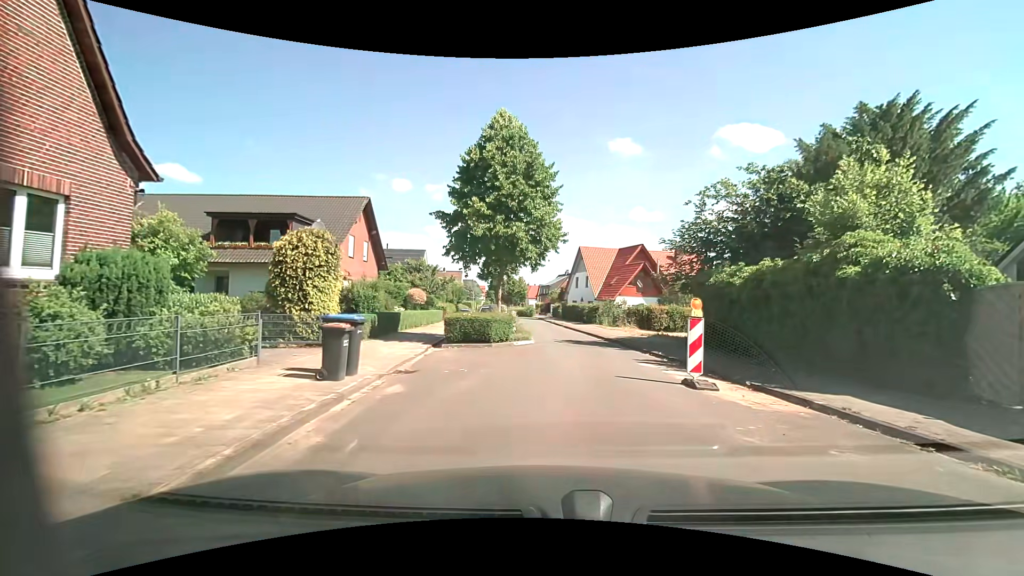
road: unclassified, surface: asphalt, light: Day
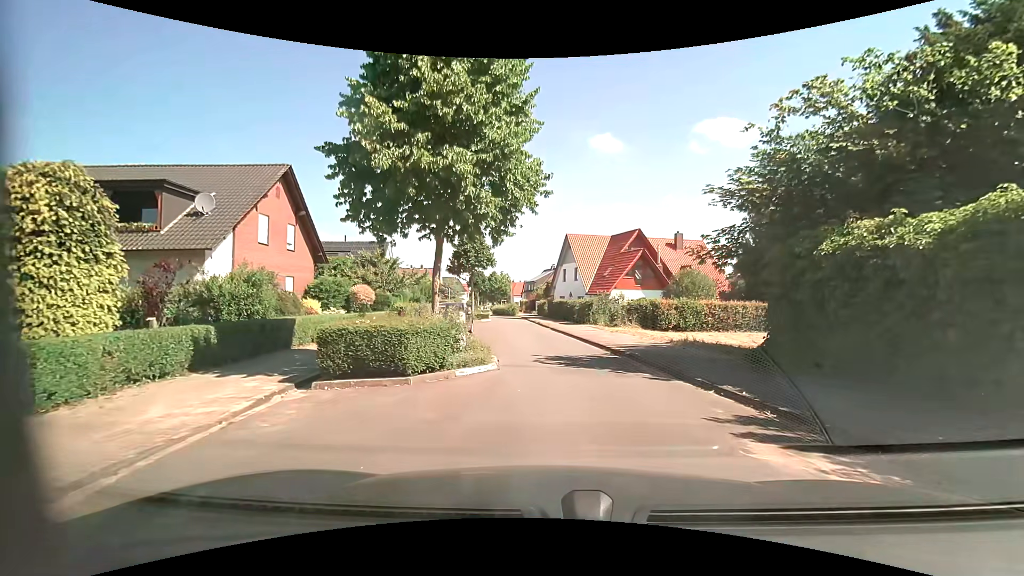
(+0.4, +8.0) m; +3°
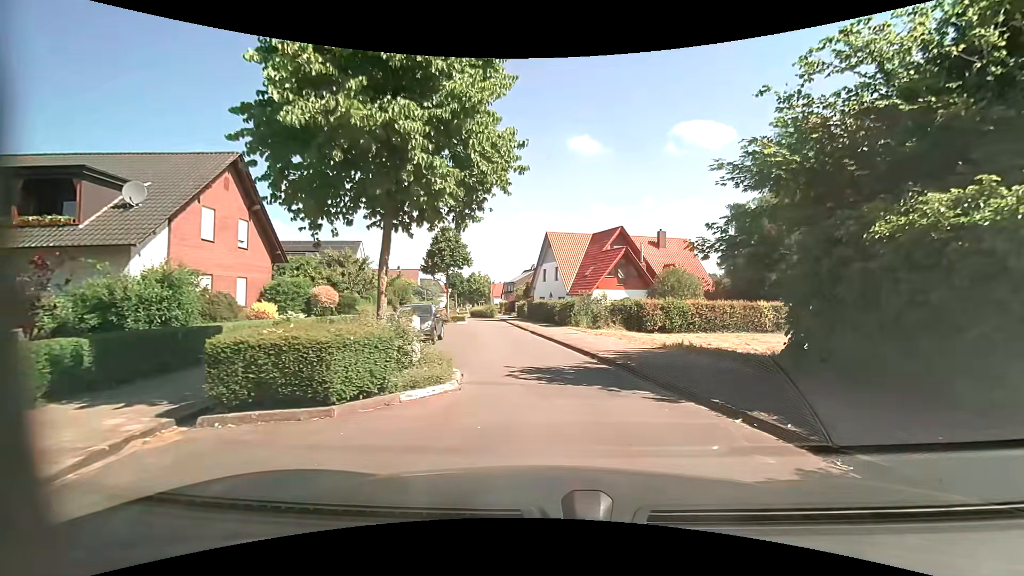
(0.0, +2.2) m; +2°
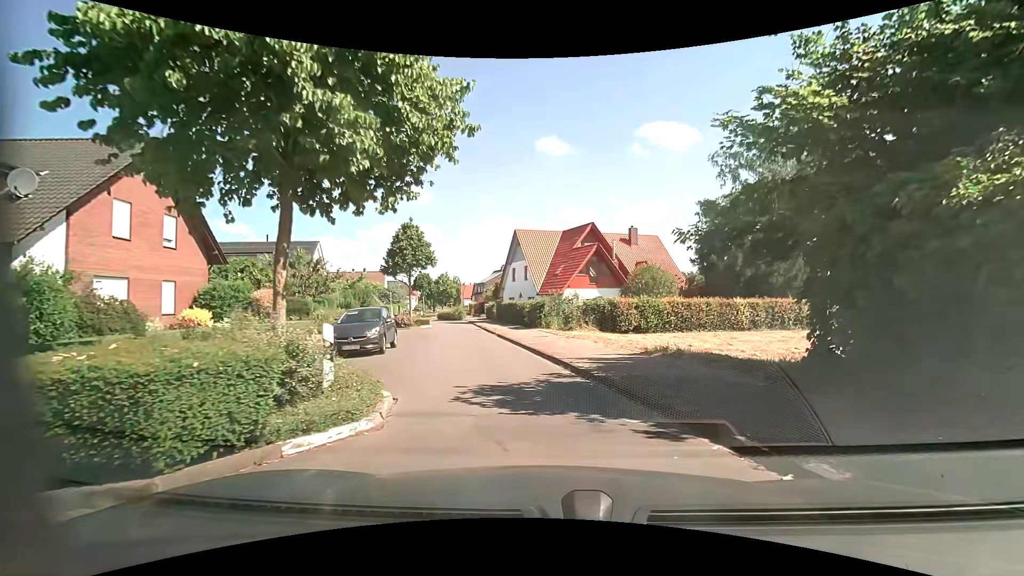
(+0.1, +2.2) m; +4°
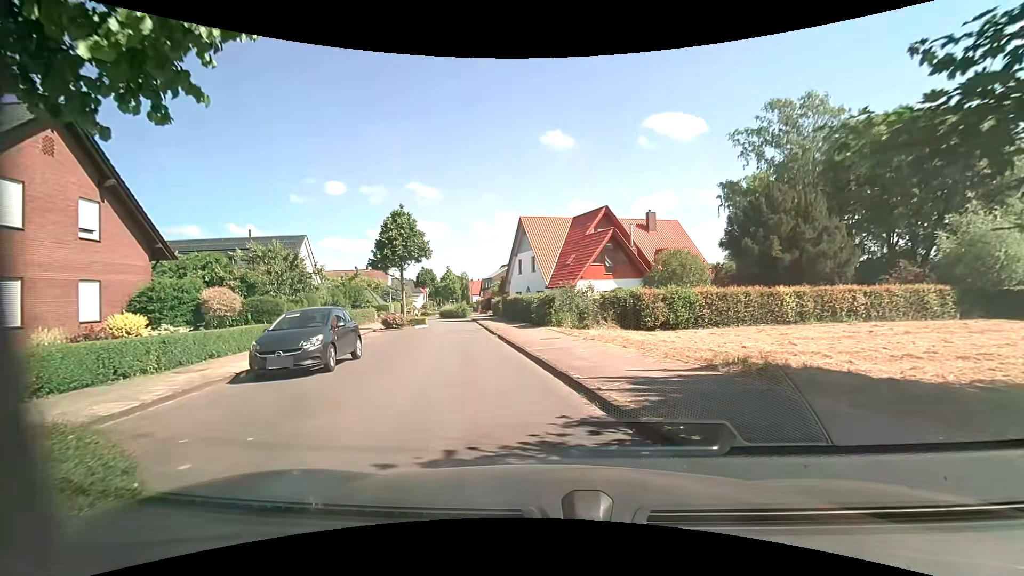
(0.0, +4.5) m; -2°
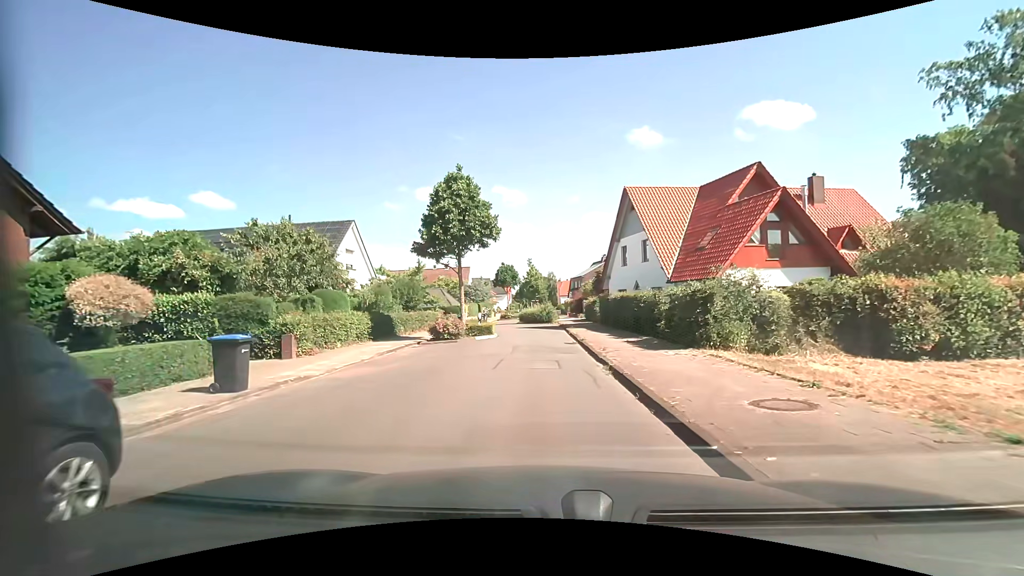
(-1.1, +10.8) m; -10°
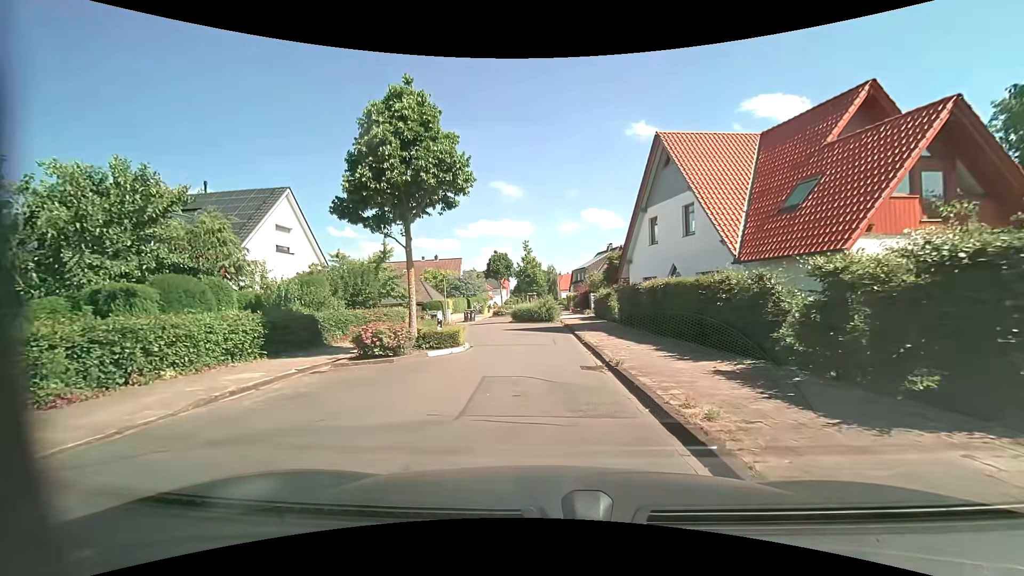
(0.0, +9.0) m; 0°
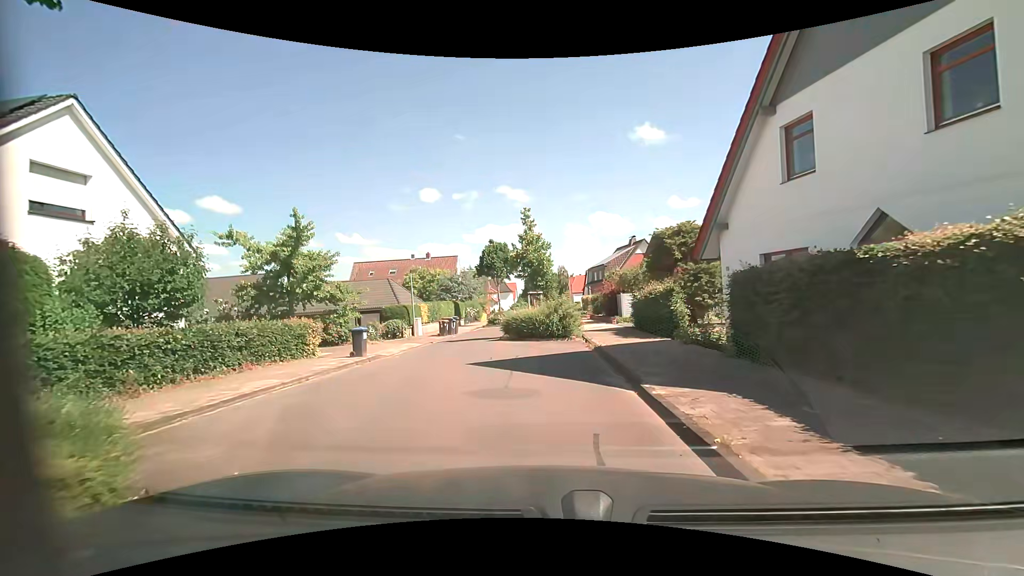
(0.0, +13.1) m; -2°
